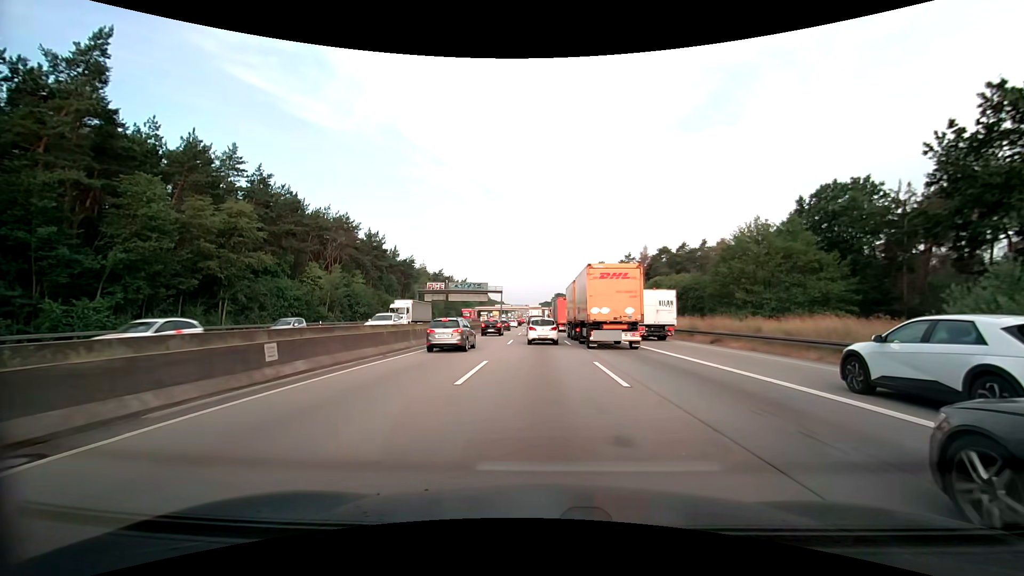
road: motorway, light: Day
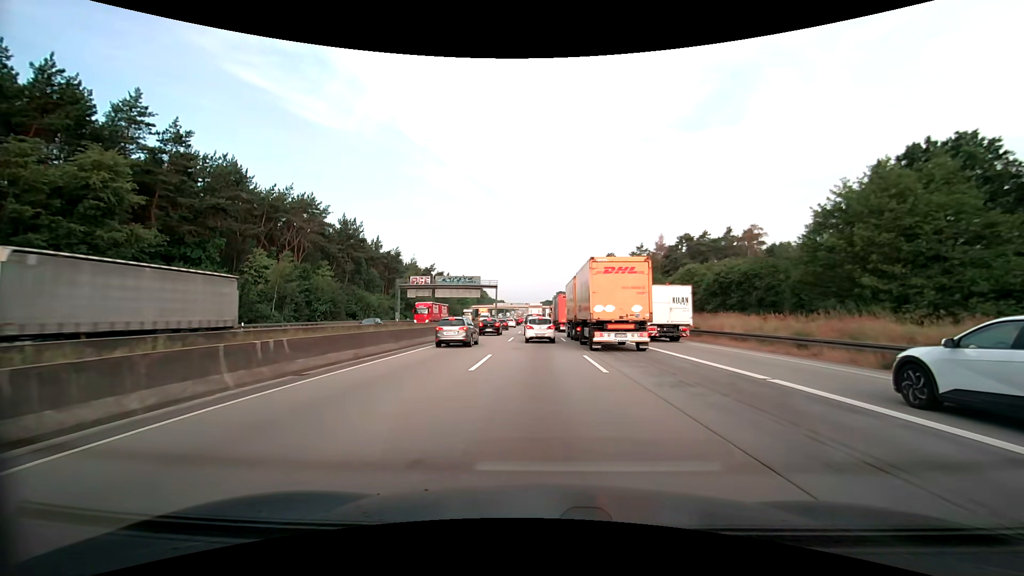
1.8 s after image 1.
(0.0, +15.3) m; 0°
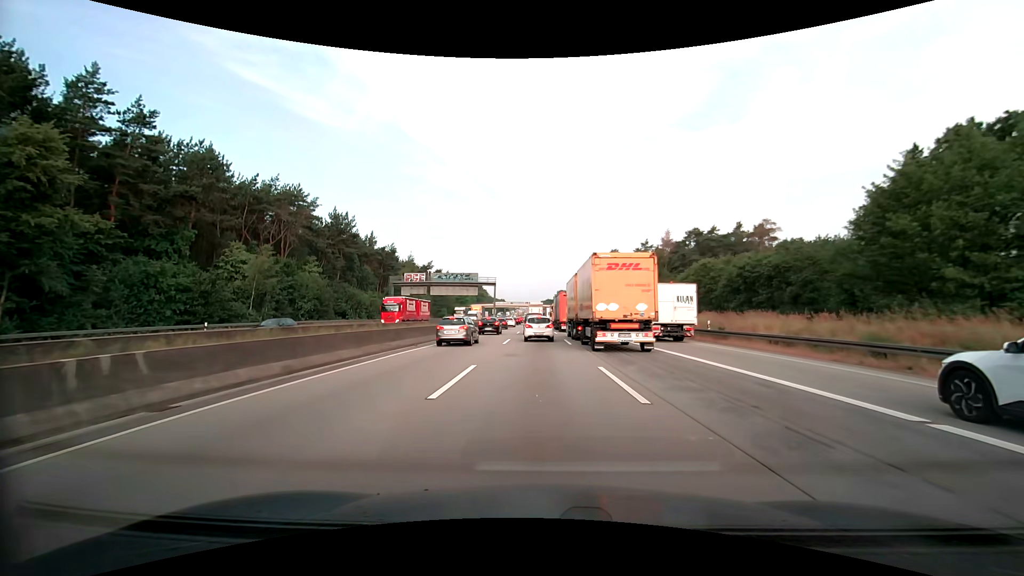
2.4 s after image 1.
(0.0, +4.8) m; 0°
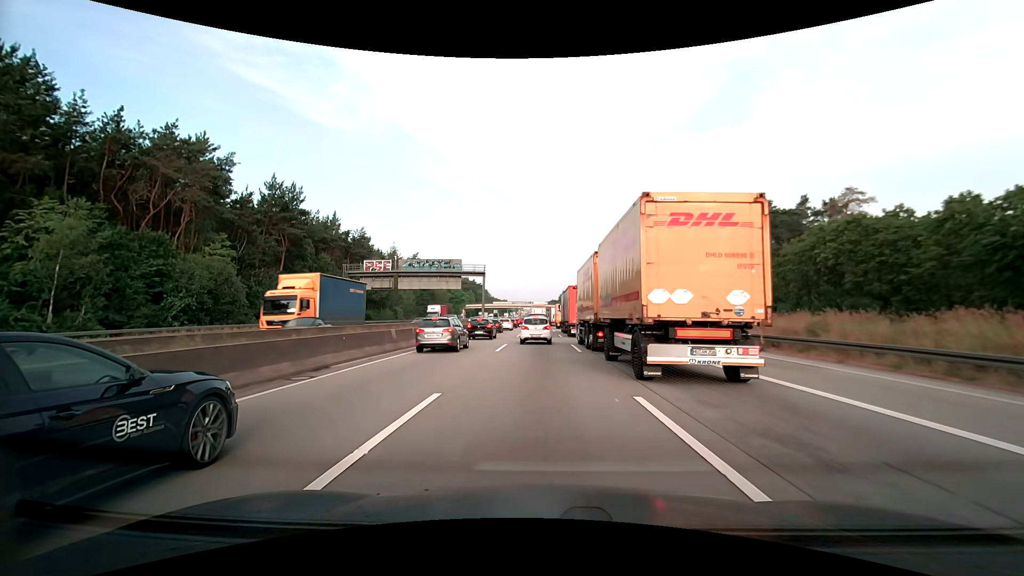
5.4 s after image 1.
(-0.3, +23.4) m; -1°
(0, +10) (0, +20) (0, +30) (0, +40) (0, +50) (0, +60) (0, +70) (0, +80) (0, +90) (0, +100) m
